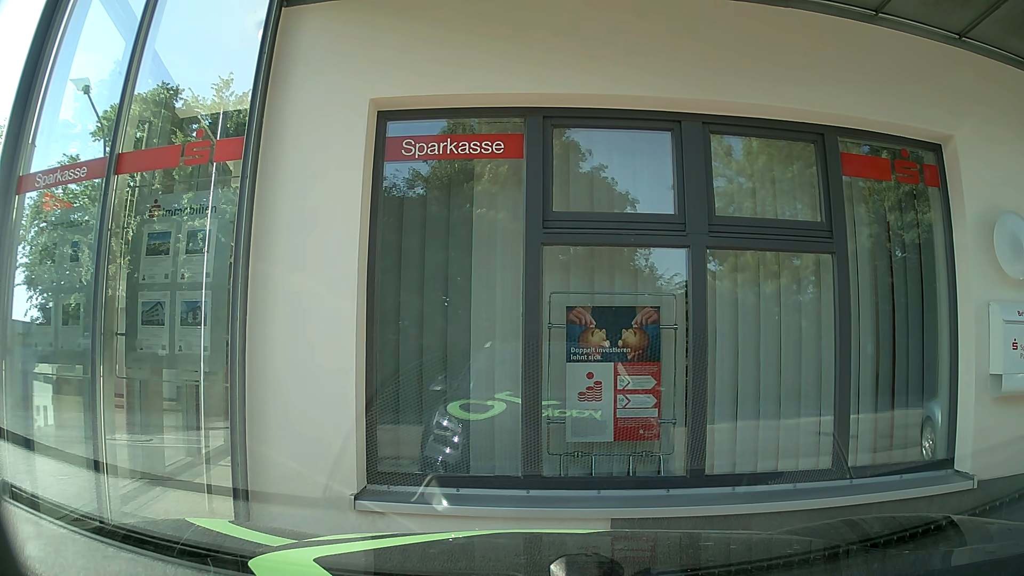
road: unclassified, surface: asphalt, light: Day
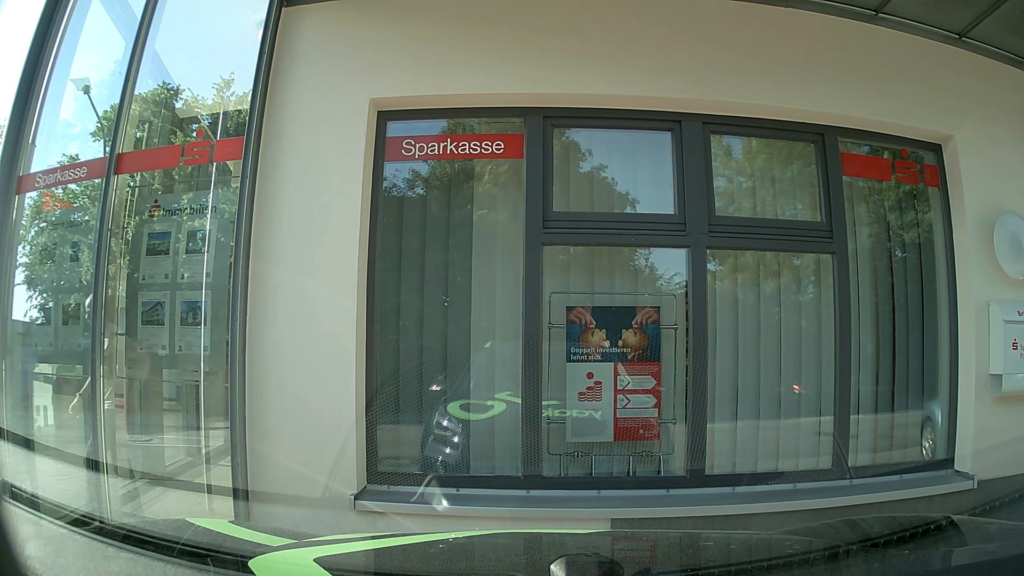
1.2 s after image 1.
(0.0, 0.0) m; 0°
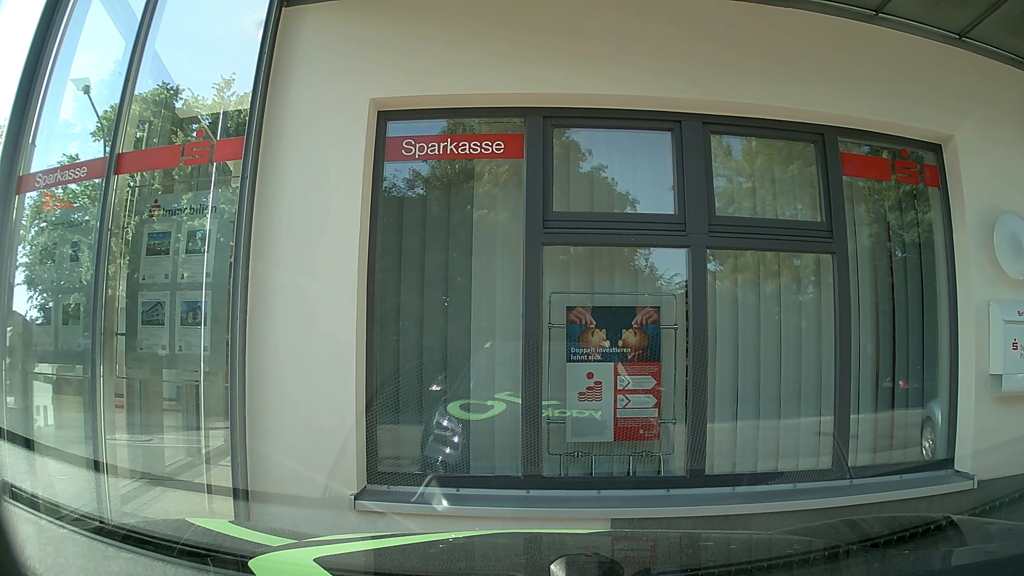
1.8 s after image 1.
(0.0, 0.0) m; 0°
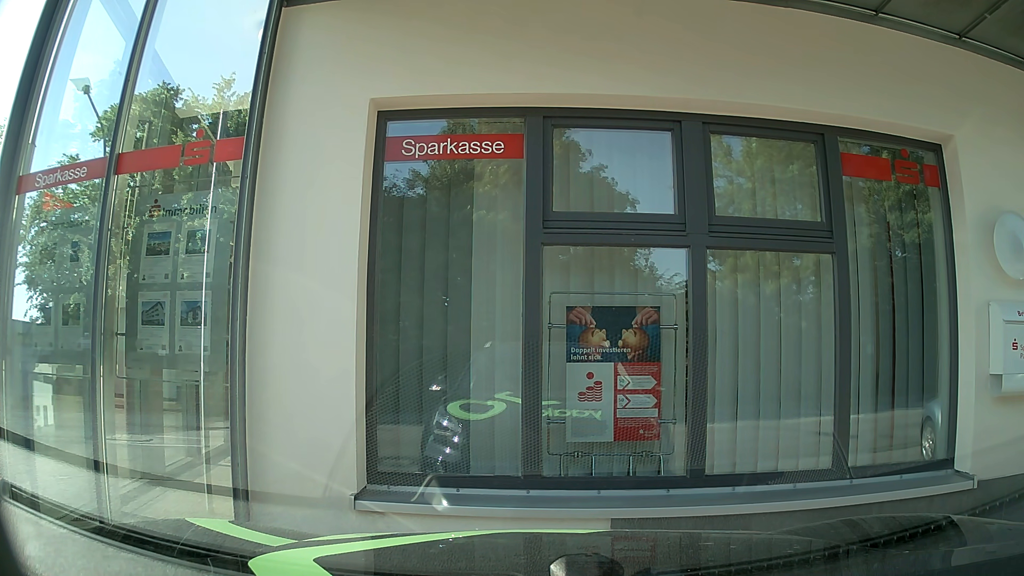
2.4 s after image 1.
(0.0, 0.0) m; 0°
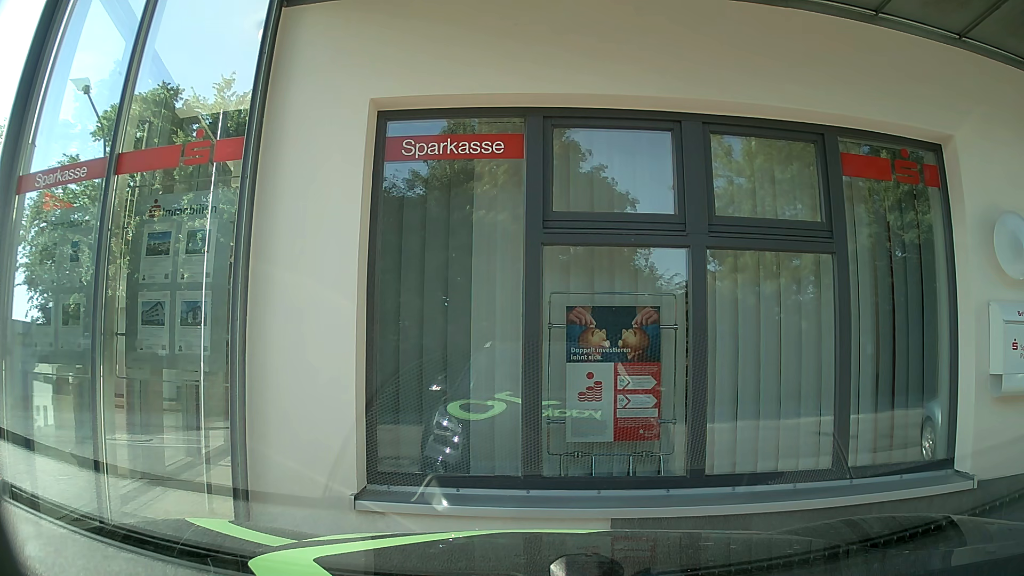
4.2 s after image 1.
(0.0, 0.0) m; 0°
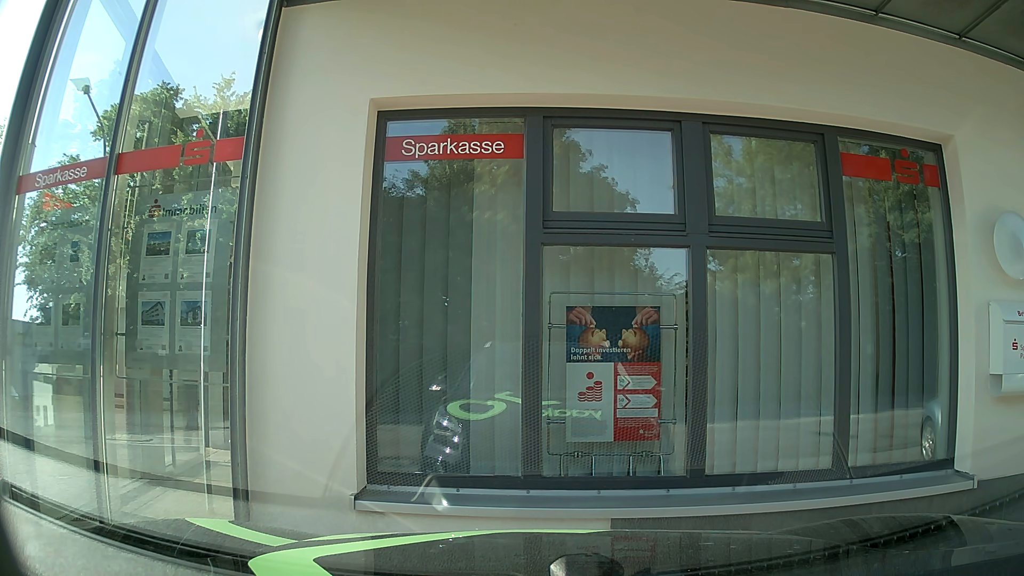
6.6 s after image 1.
(0.0, 0.0) m; 0°
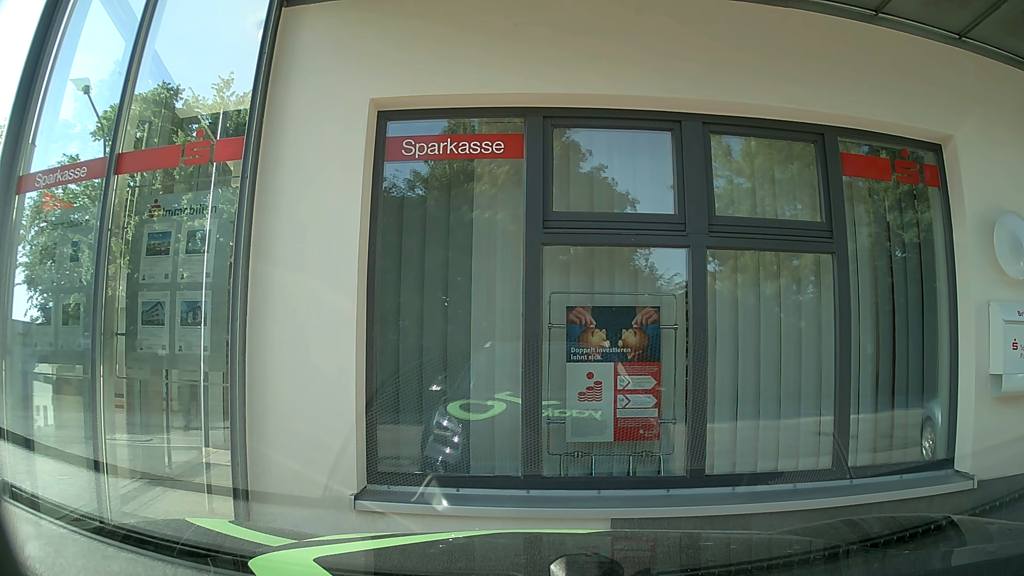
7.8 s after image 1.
(0.0, 0.0) m; 0°
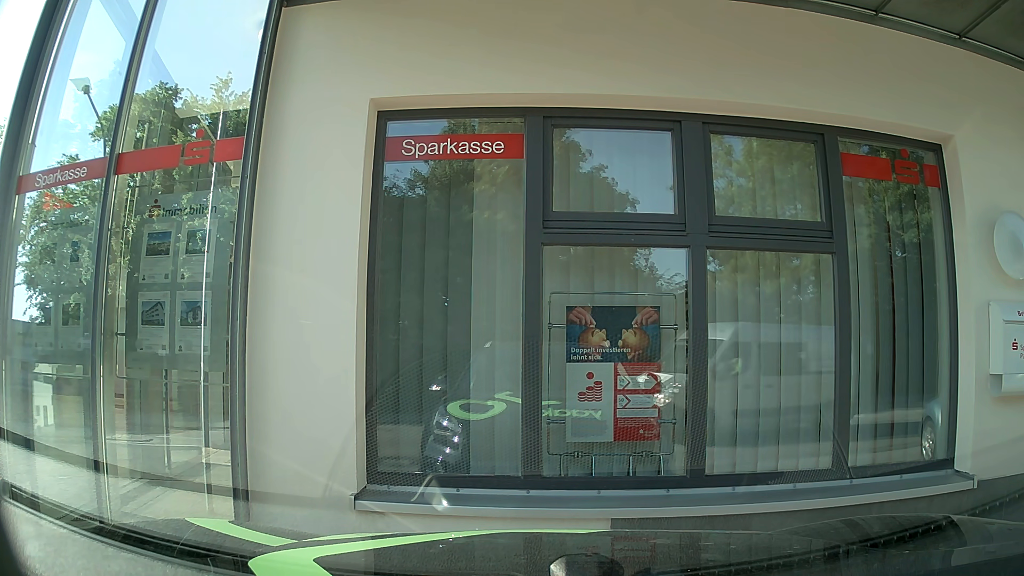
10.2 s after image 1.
(0.0, 0.0) m; 0°
